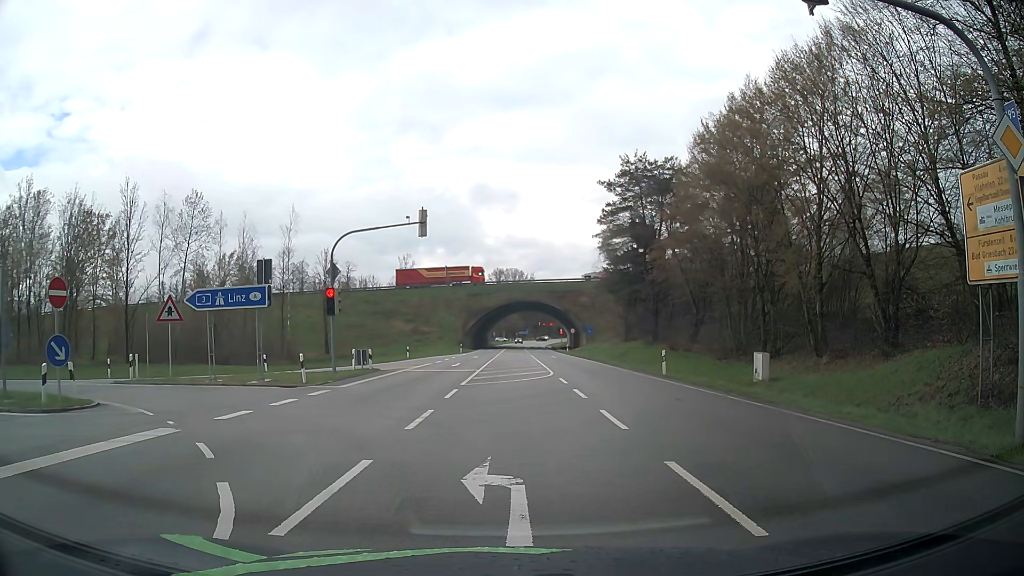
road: secondary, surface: asphalt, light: Day
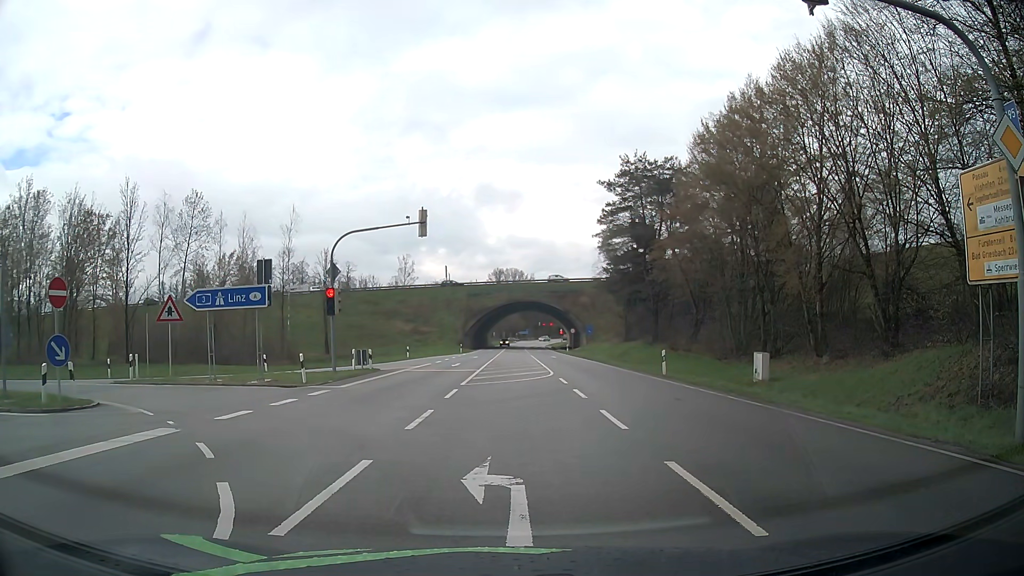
(0.0, 0.0) m; 0°
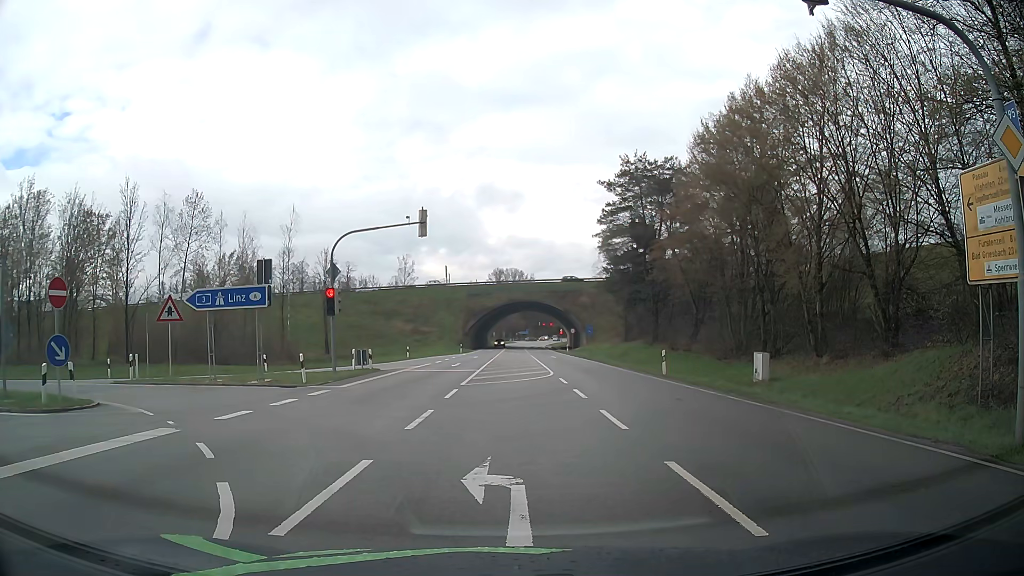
(0.0, 0.0) m; 0°
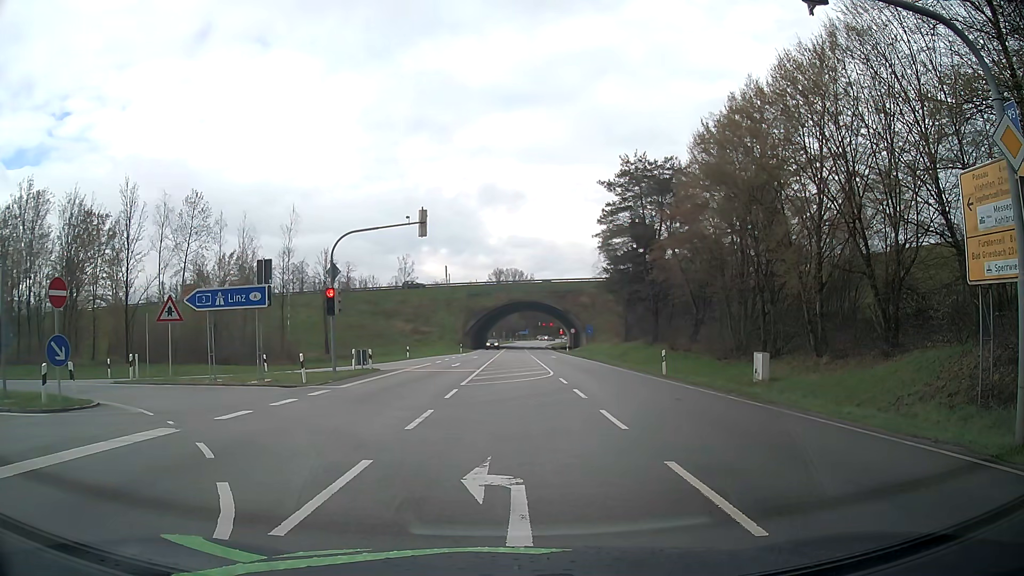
(0.0, 0.0) m; 0°
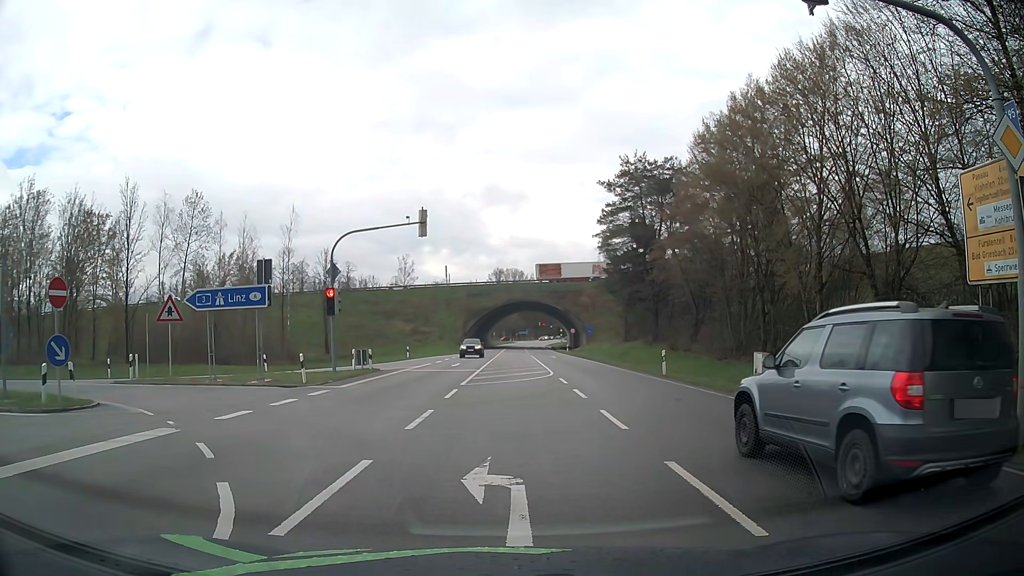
(0.0, 0.0) m; 0°
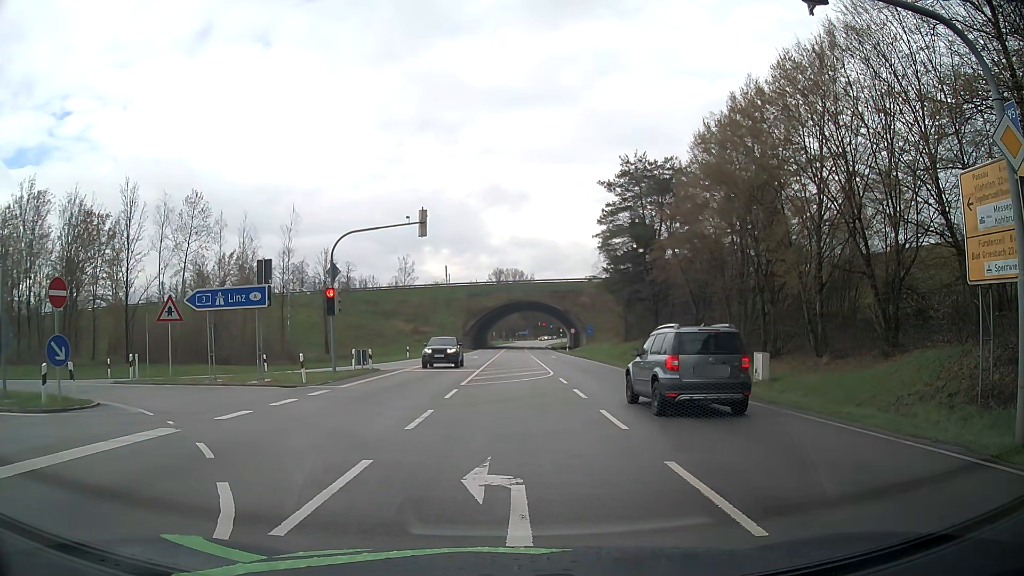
(0.0, 0.0) m; 0°
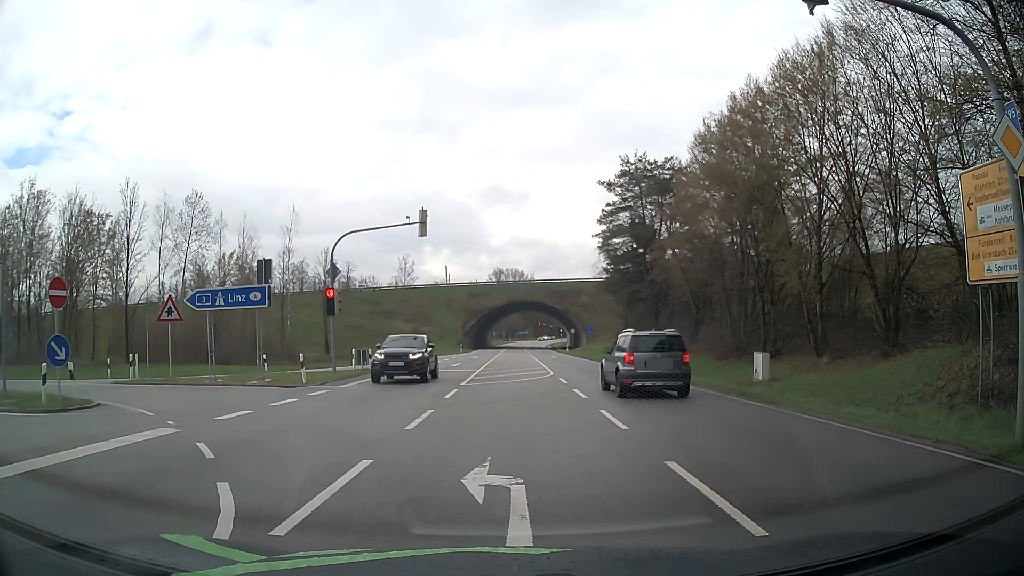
(0.0, 0.0) m; 0°
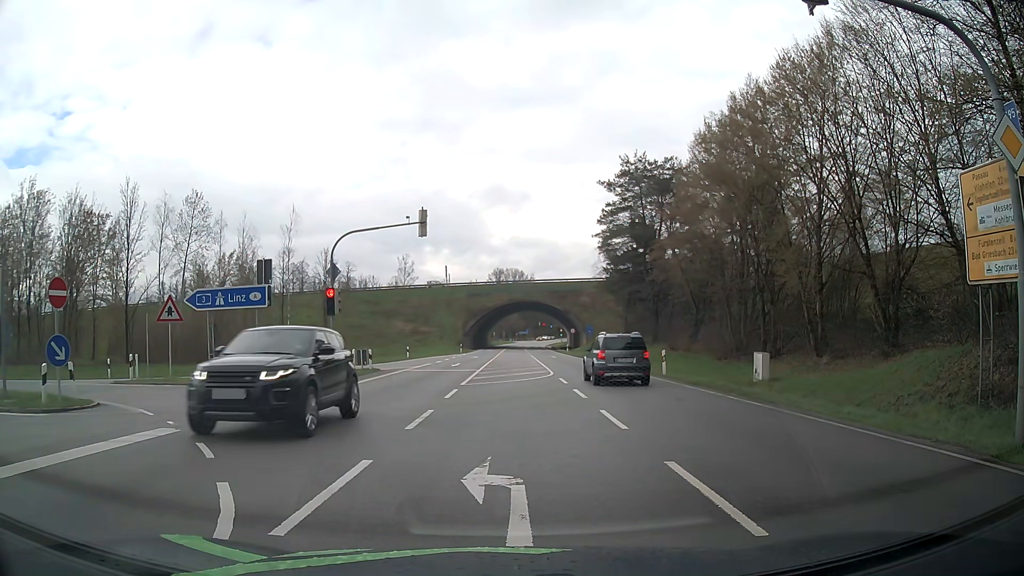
(0.0, 0.0) m; 0°
